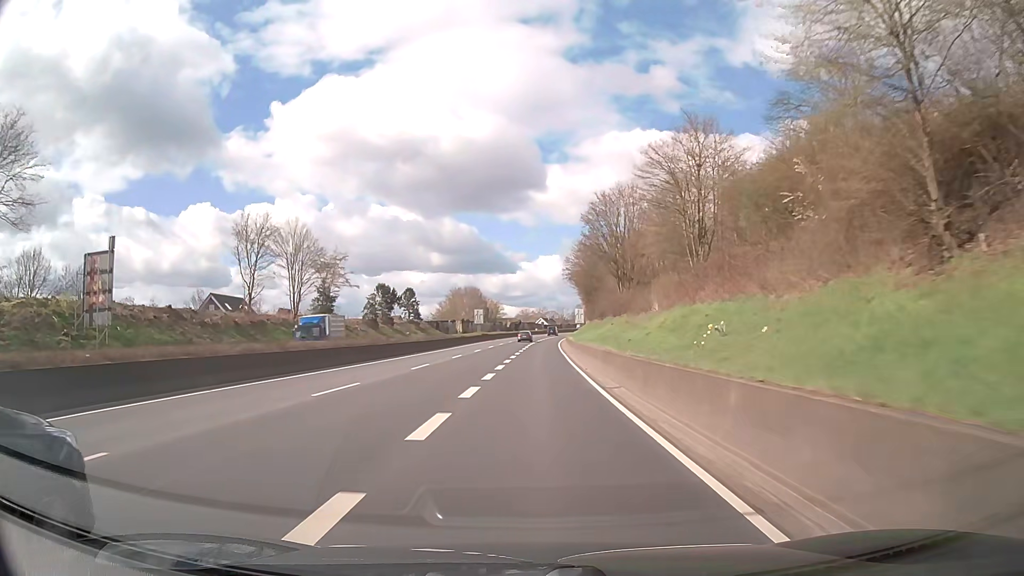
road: trunk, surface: asphalt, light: Day
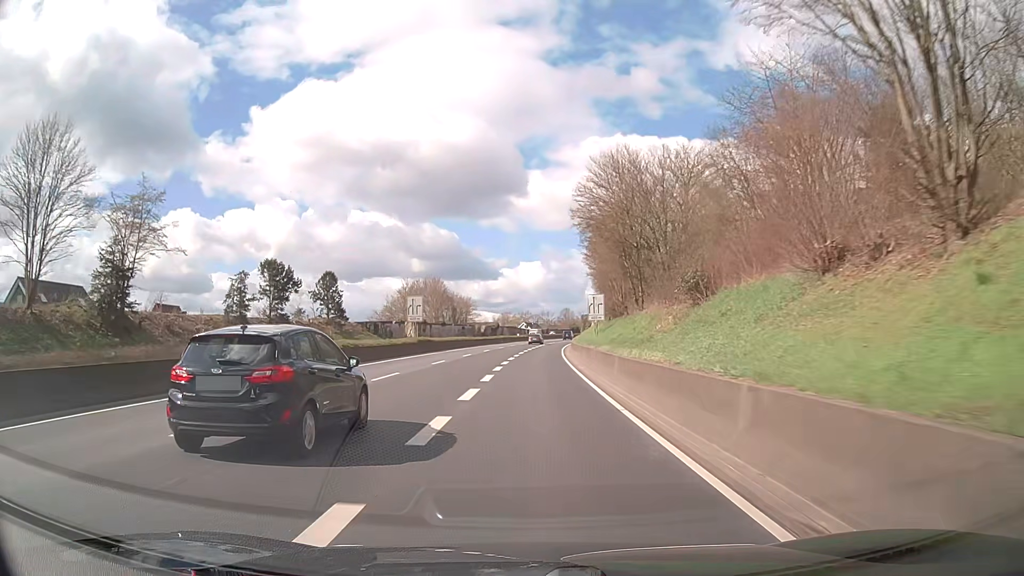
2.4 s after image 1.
(+0.8, +42.8) m; +2°
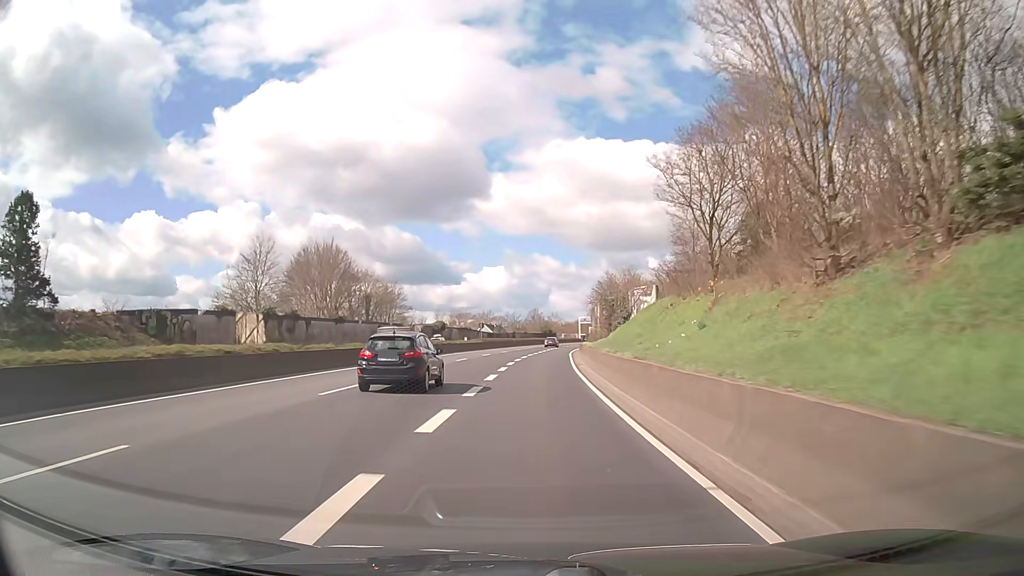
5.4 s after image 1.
(+0.7, +53.4) m; +3°
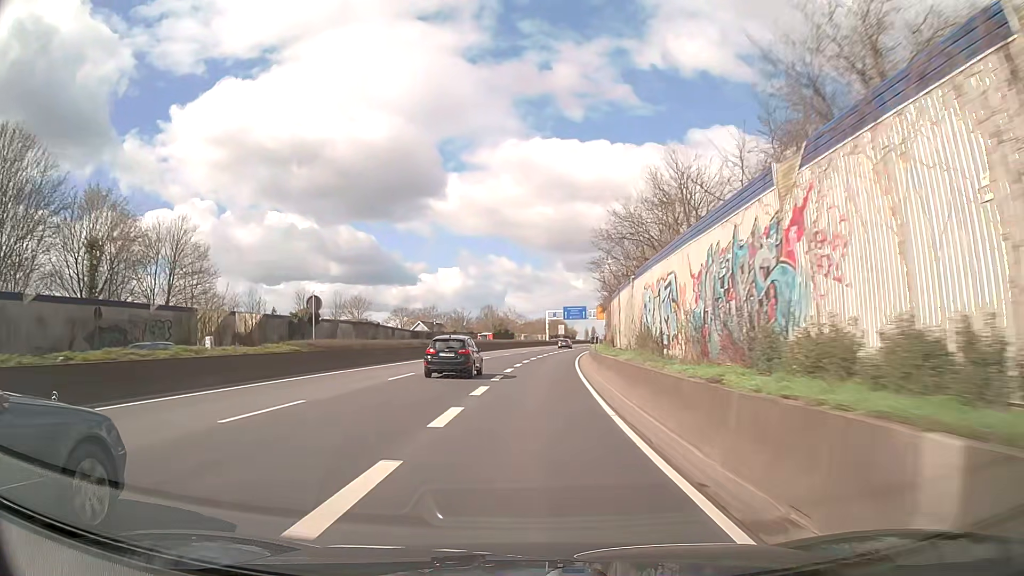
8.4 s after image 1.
(+1.8, +53.5) m; +4°
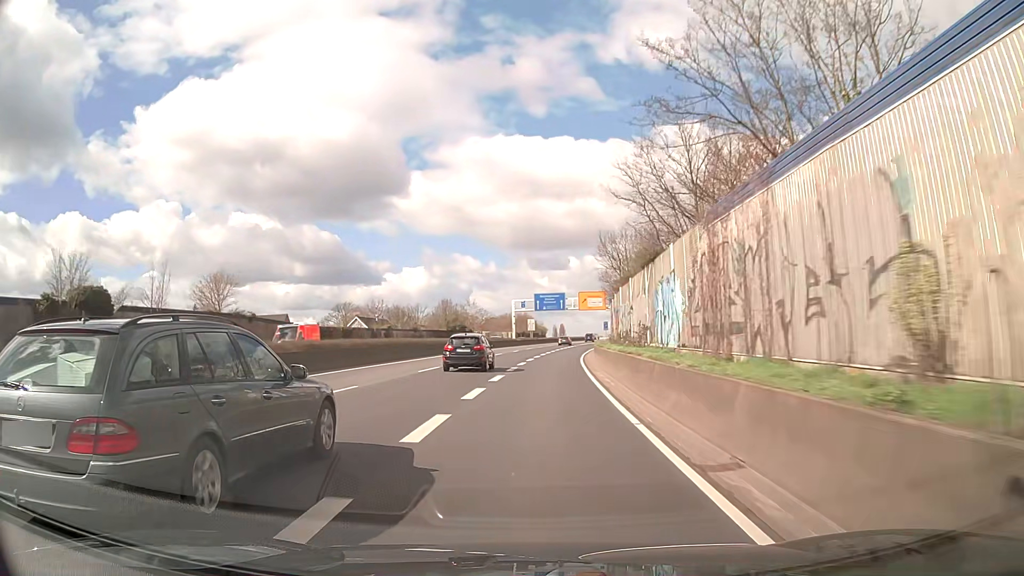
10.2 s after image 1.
(+0.8, +32.3) m; +3°
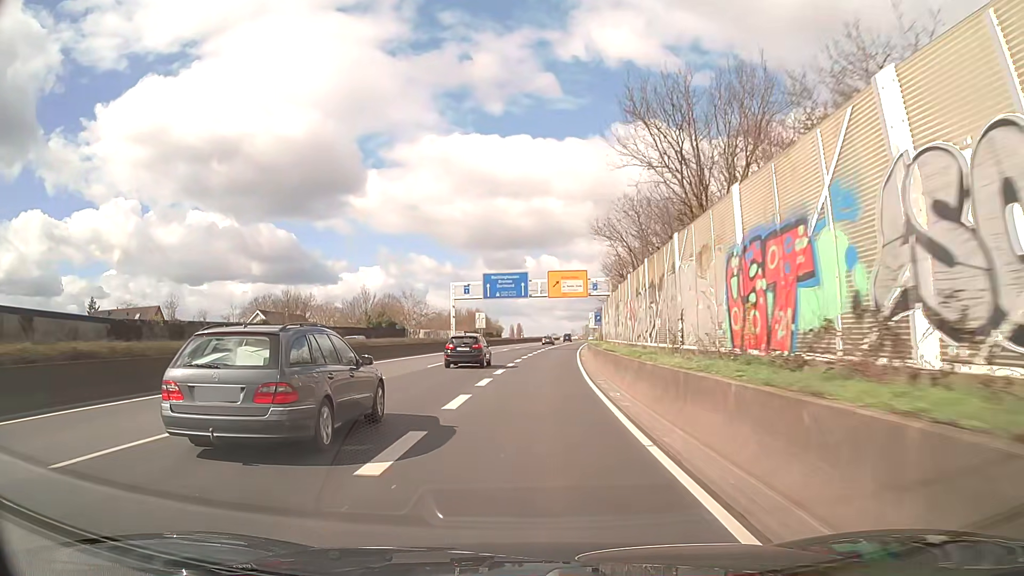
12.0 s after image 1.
(+1.0, +32.3) m; +3°
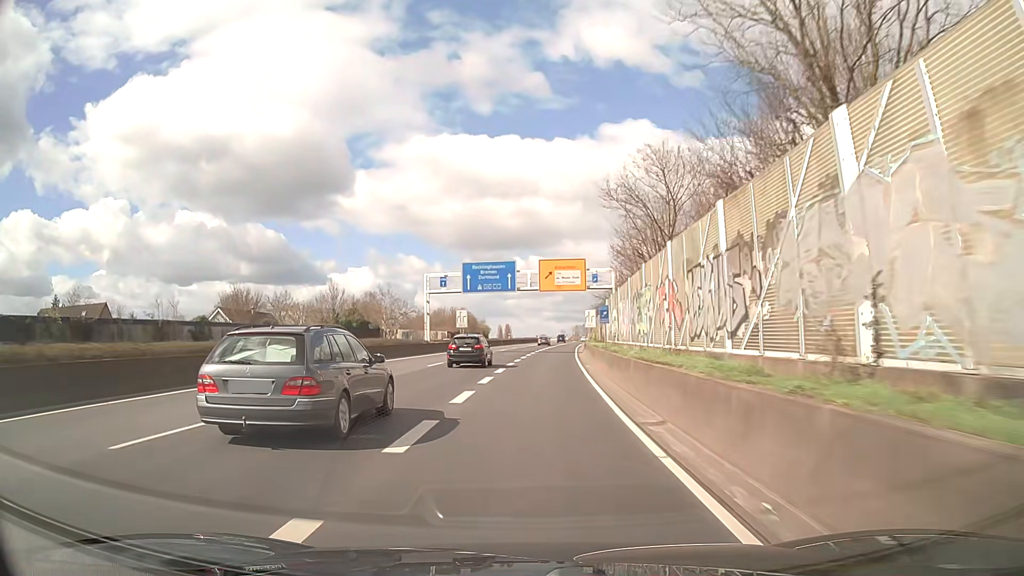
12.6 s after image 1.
(+0.1, +10.8) m; +1°
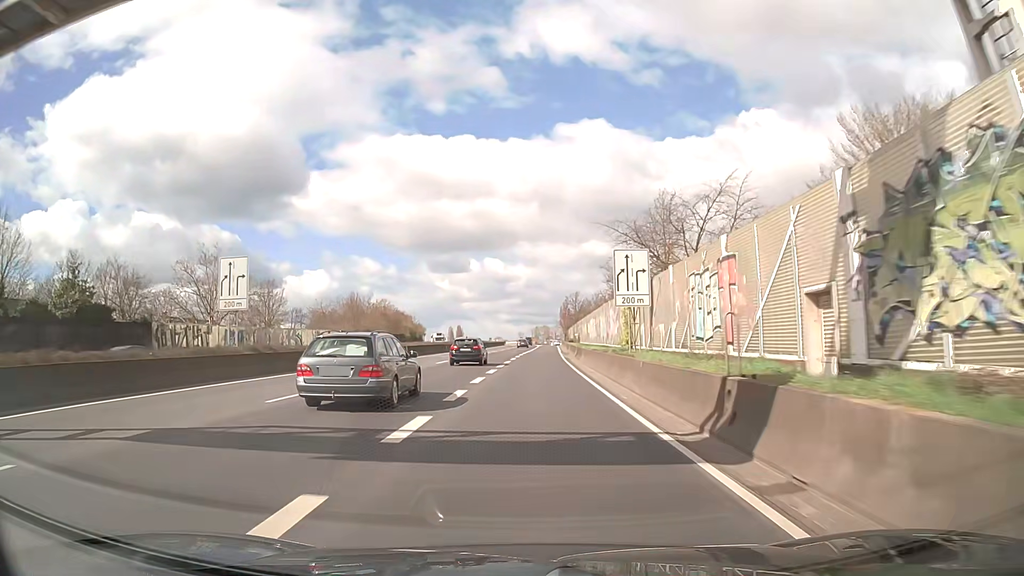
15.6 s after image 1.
(+1.9, +53.7) m; +4°
(0, +10) (0, +20) (0, +30) (0, +40) (+1, +50) (+1, +60) (+1, +70) (+1, +80) (+1, +90) (+2, +100) m
